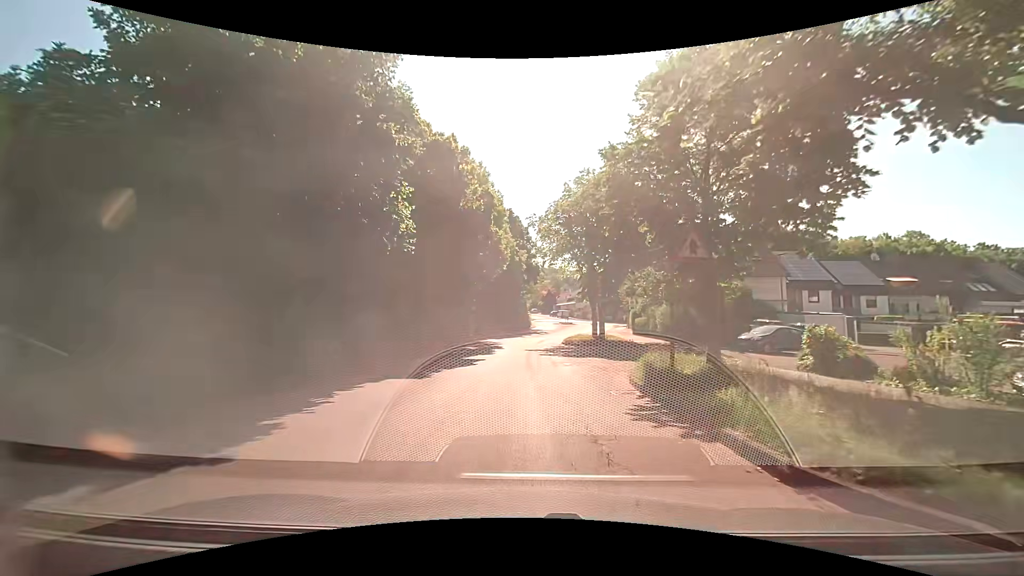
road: residential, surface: asphalt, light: Day
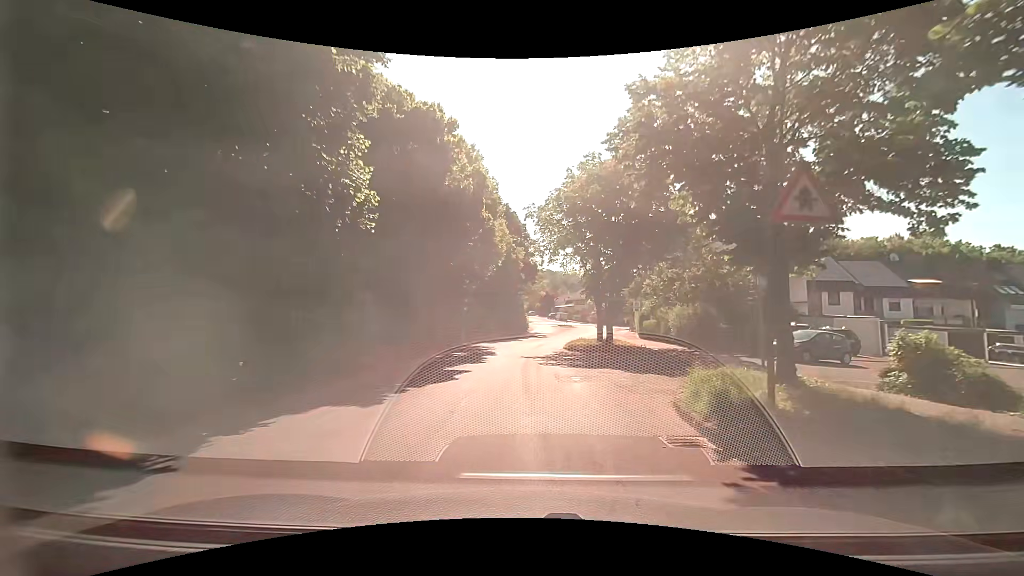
(+0.1, +3.9) m; +2°
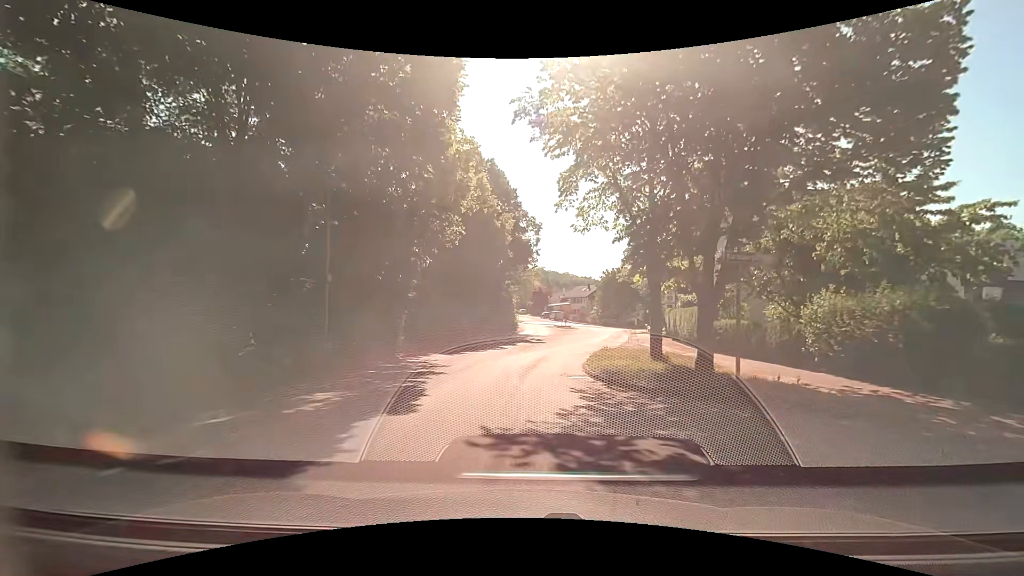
(0.0, +16.1) m; +1°
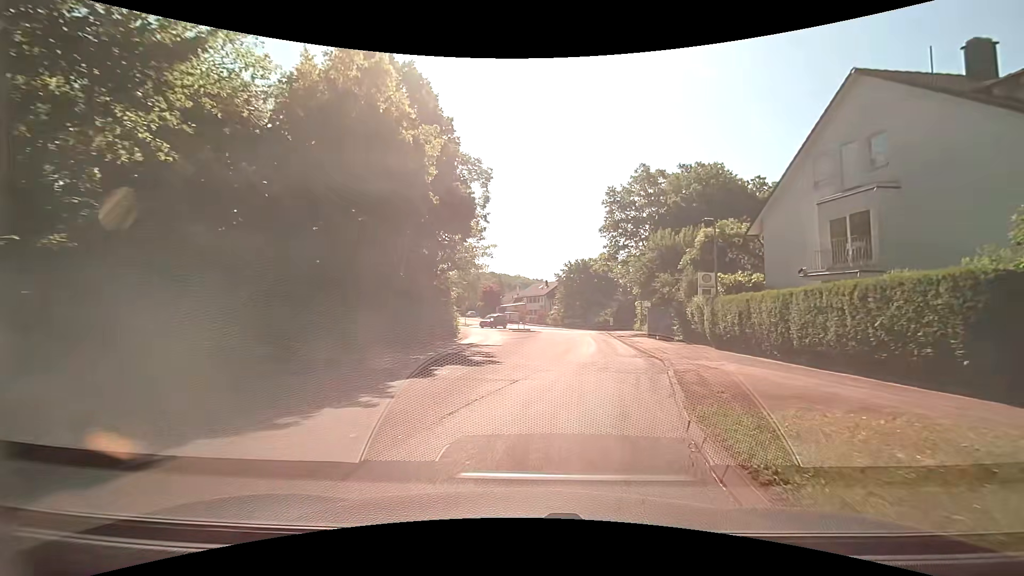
(+0.1, +16.8) m; +4°
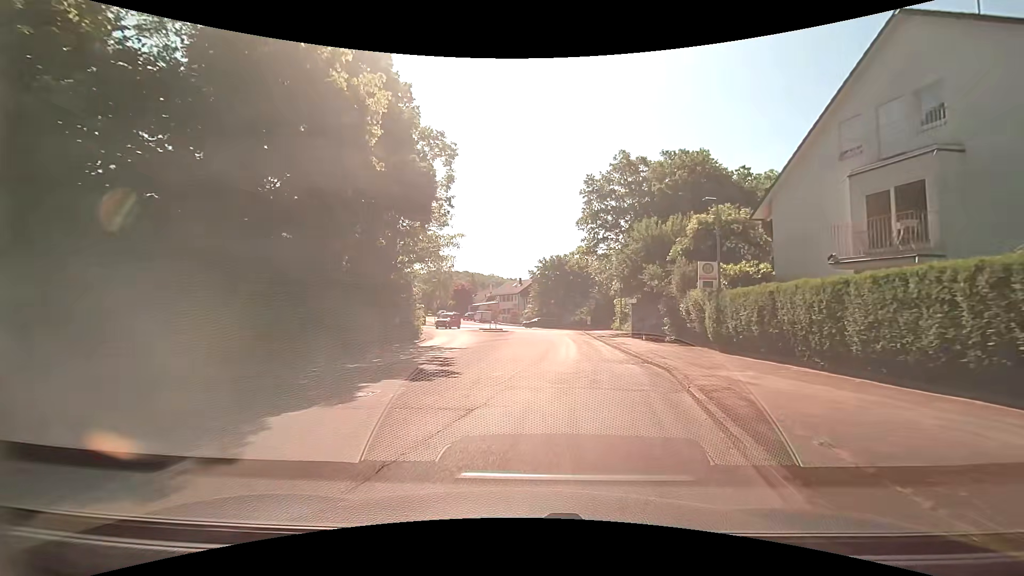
(+0.1, +4.0) m; +3°
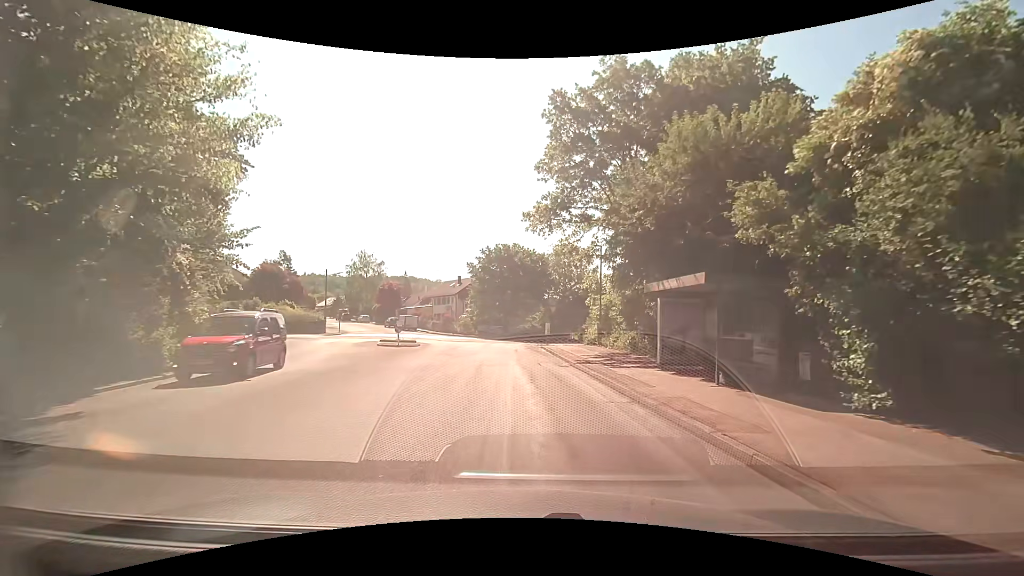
(+1.4, +18.7) m; +7°
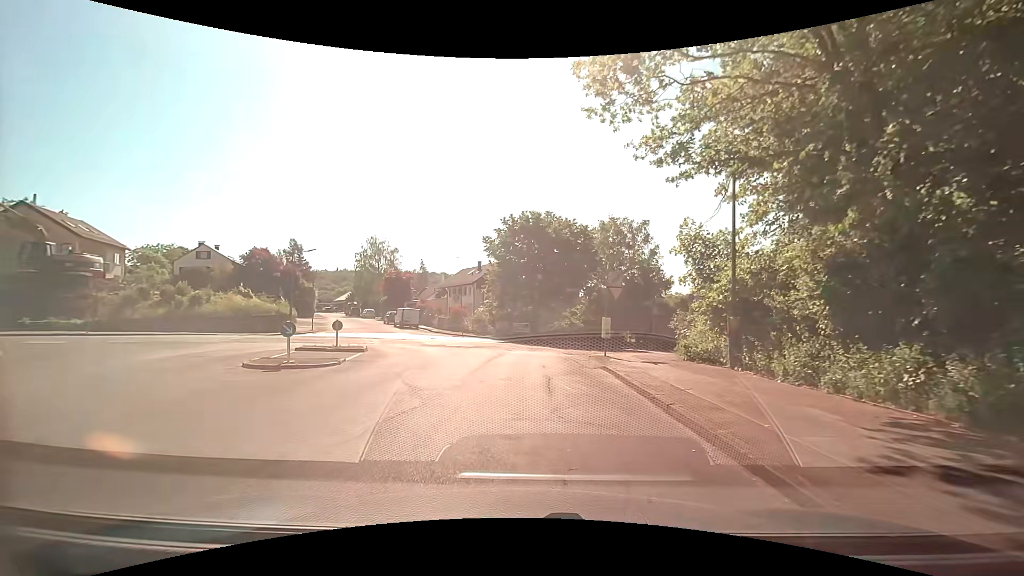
(-0.3, +16.4) m; -4°
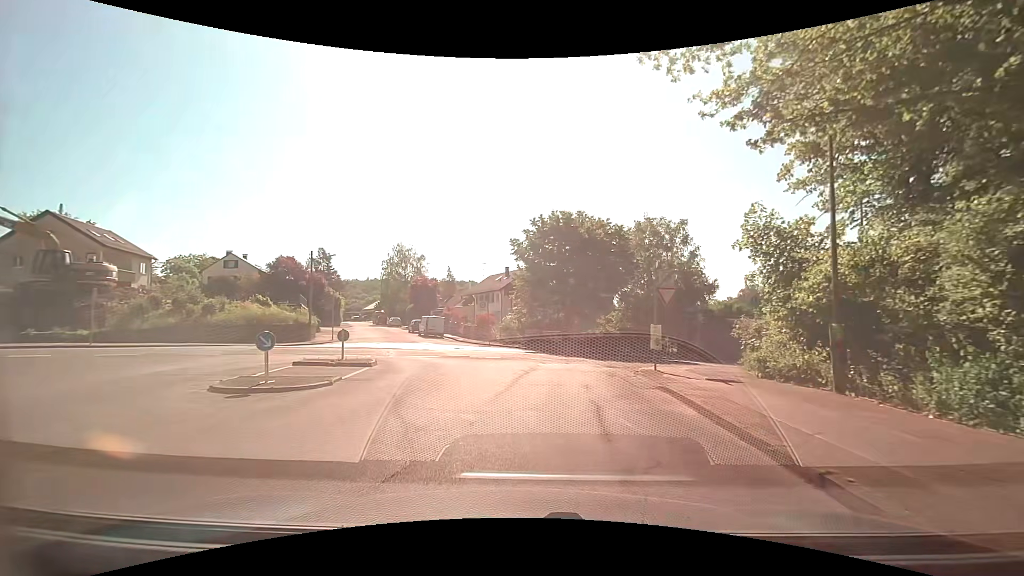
(-0.1, +2.9) m; -3°
